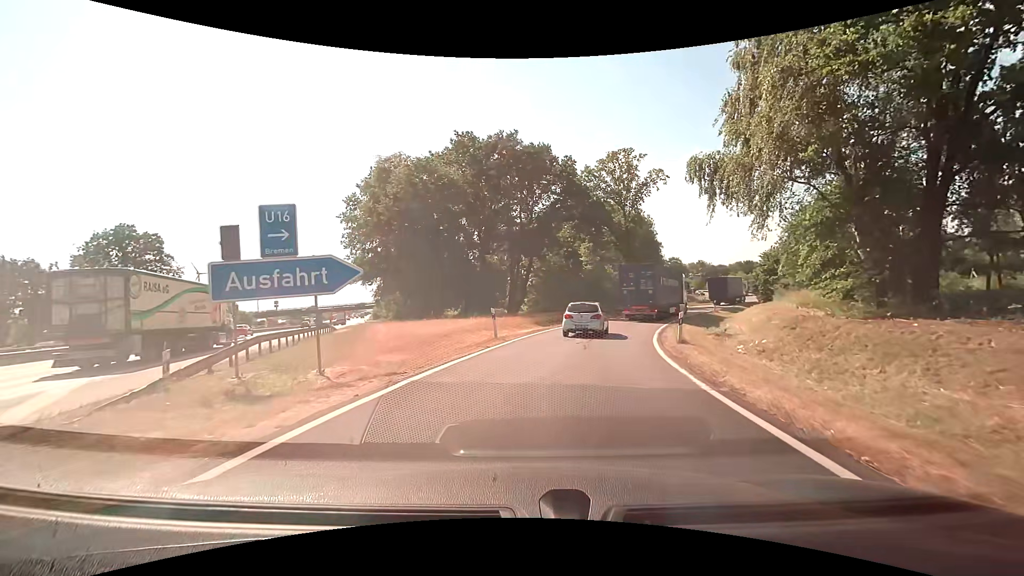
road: motorway_link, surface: asphalt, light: Day
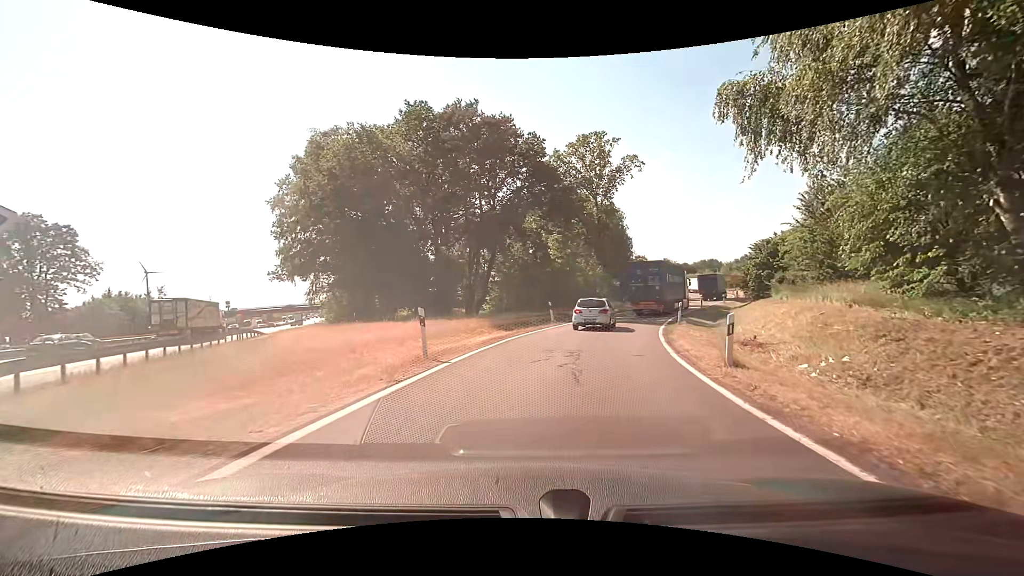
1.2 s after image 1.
(+0.3, +7.4) m; +4°
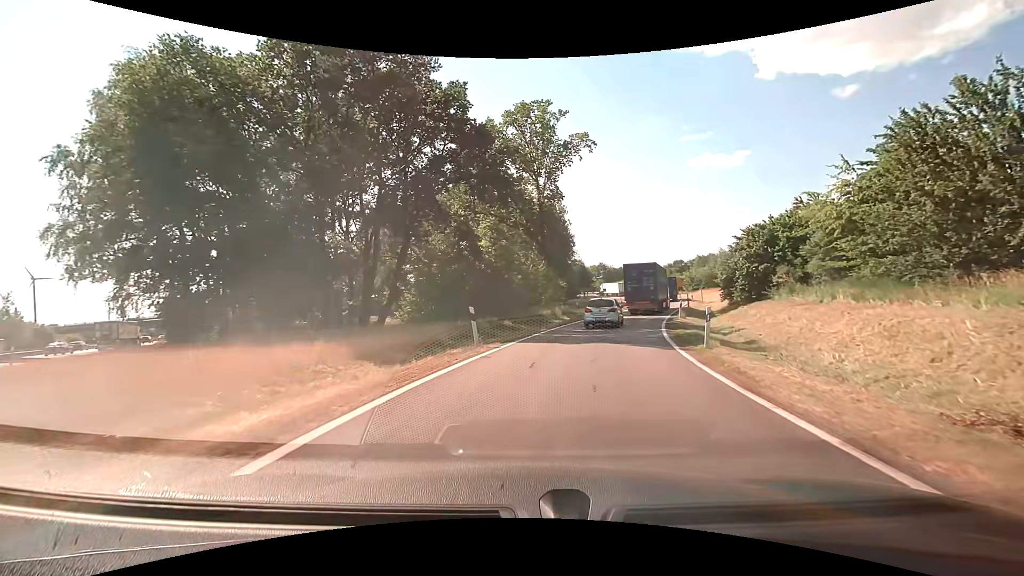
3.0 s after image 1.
(+0.8, +13.0) m; +7°
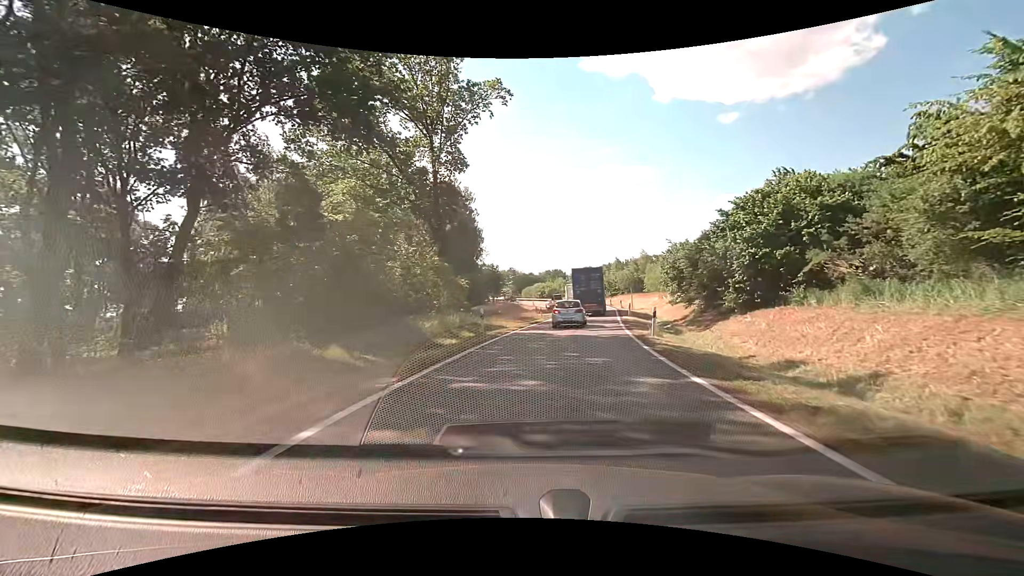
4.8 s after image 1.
(+1.3, +14.9) m; +10°
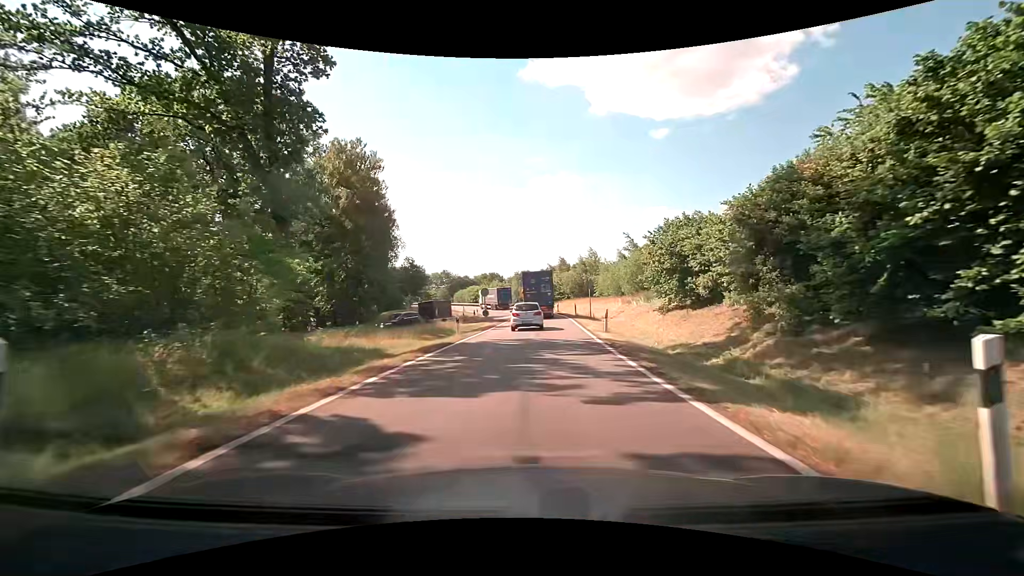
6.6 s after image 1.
(+1.3, +16.8) m; +8°
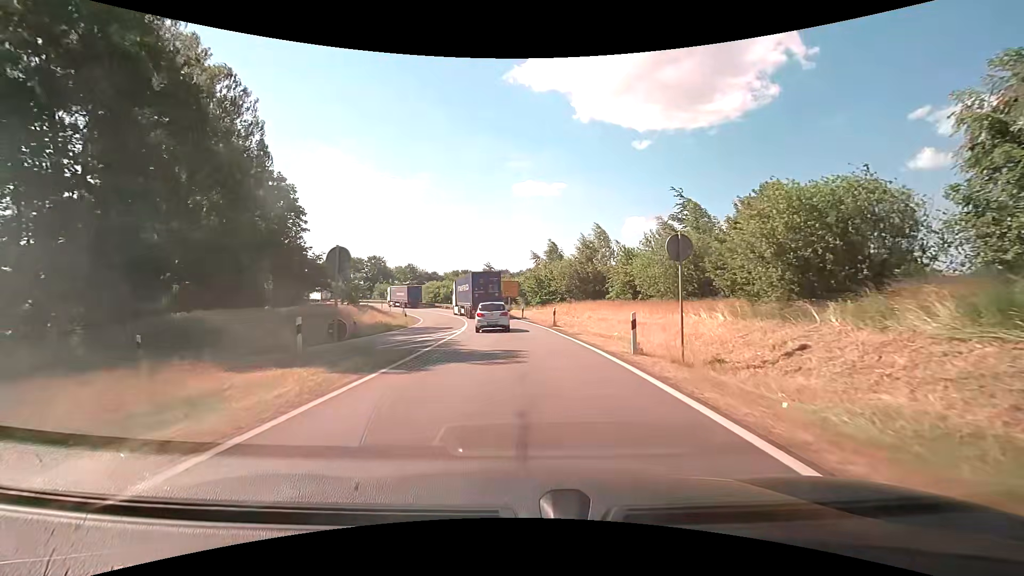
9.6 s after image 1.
(+0.8, +30.5) m; +2°
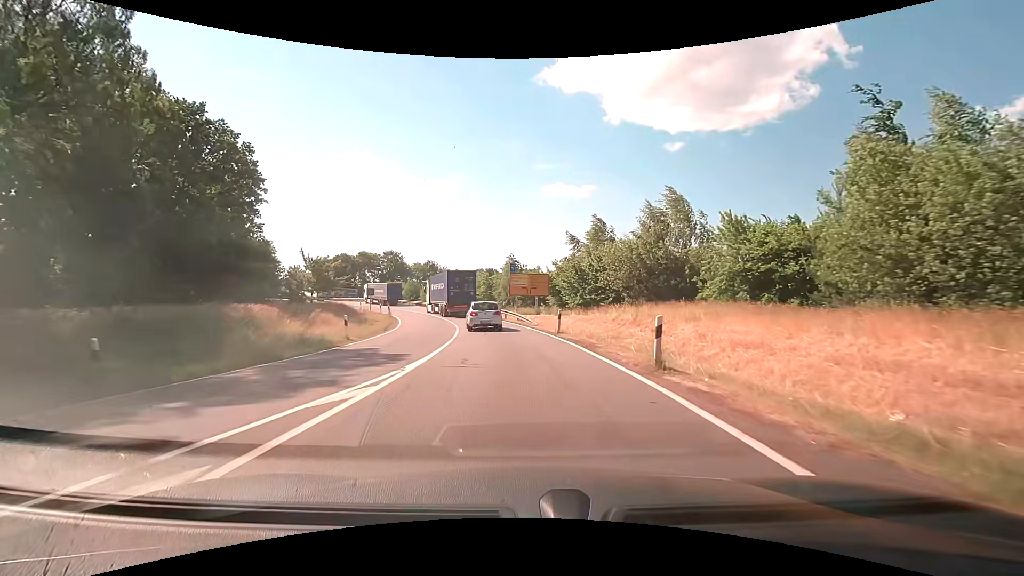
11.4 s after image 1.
(-0.2, +18.1) m; -3°
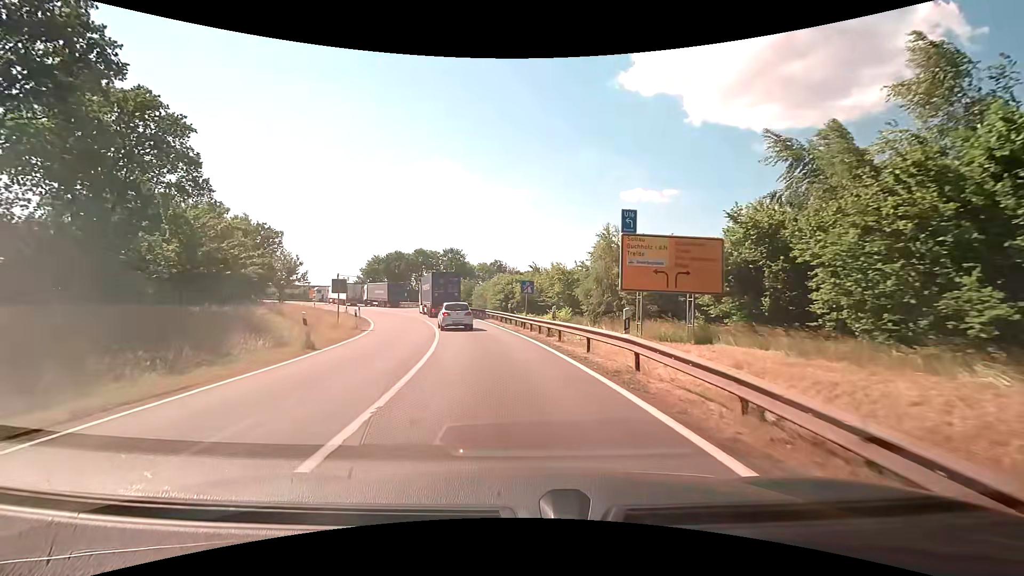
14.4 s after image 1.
(-1.9, +28.9) m; -9°
